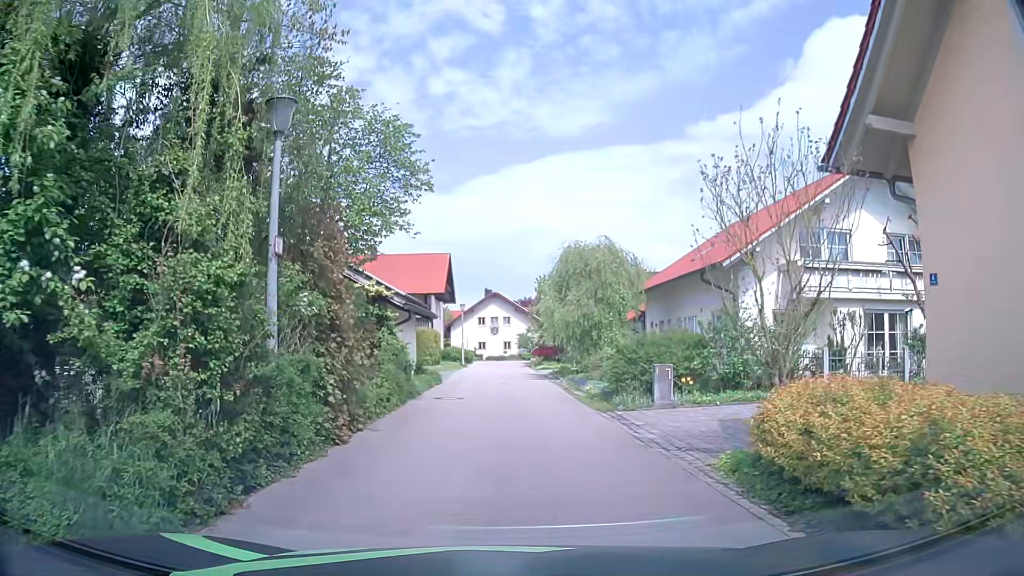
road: residential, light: Day
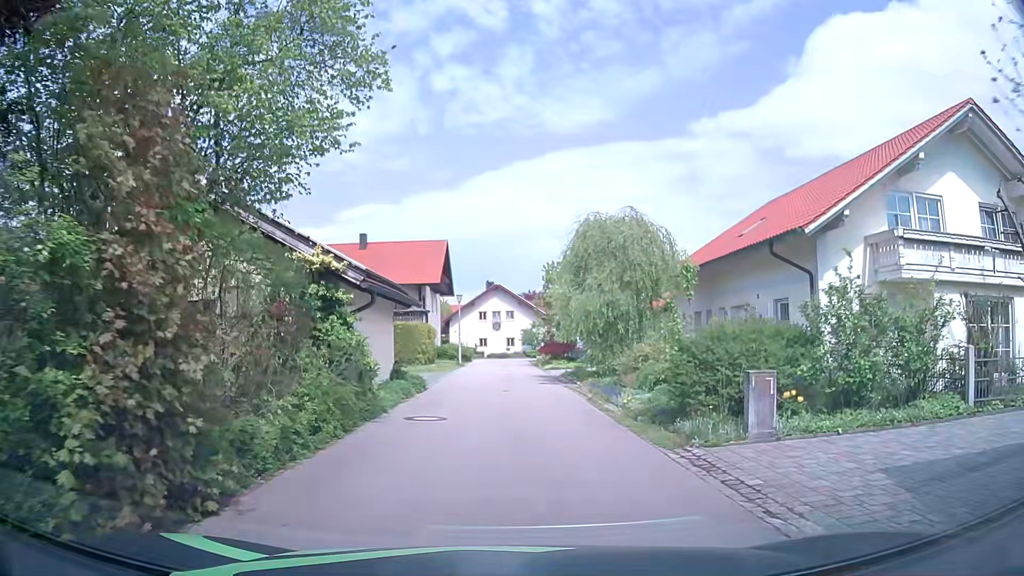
(-0.2, +5.8) m; -1°
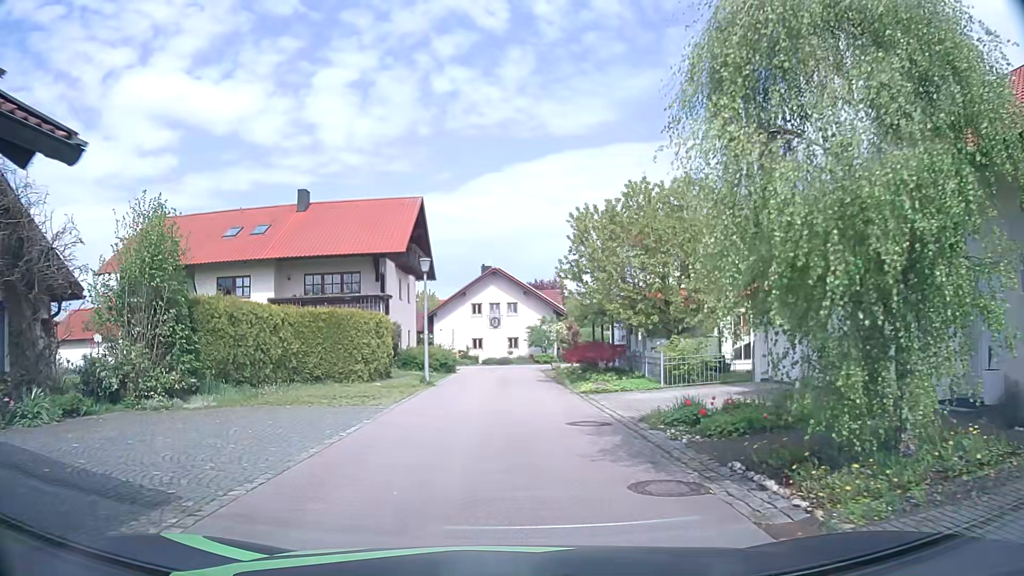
(-0.3, +17.2) m; -1°
